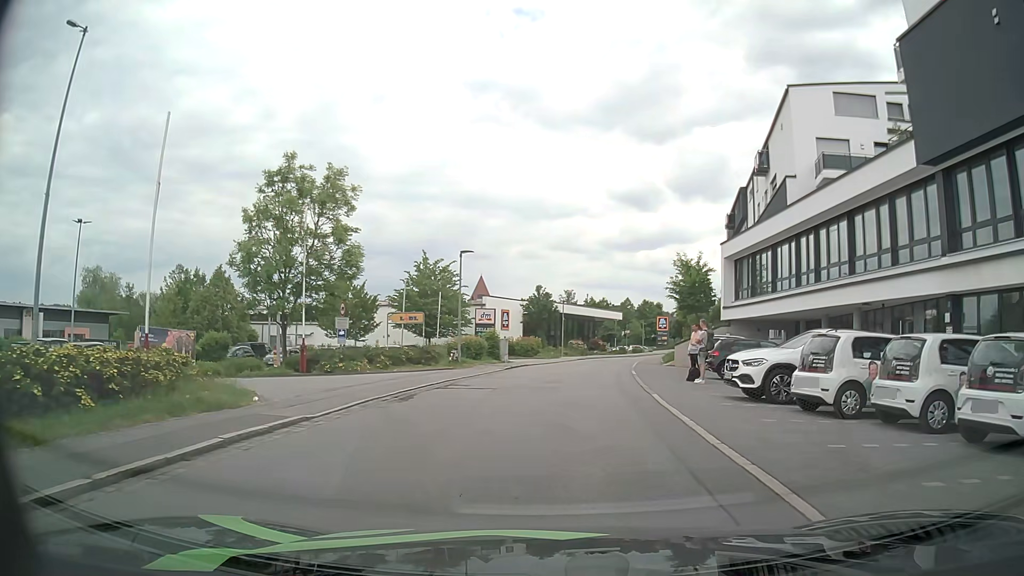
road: residential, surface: asphalt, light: Day
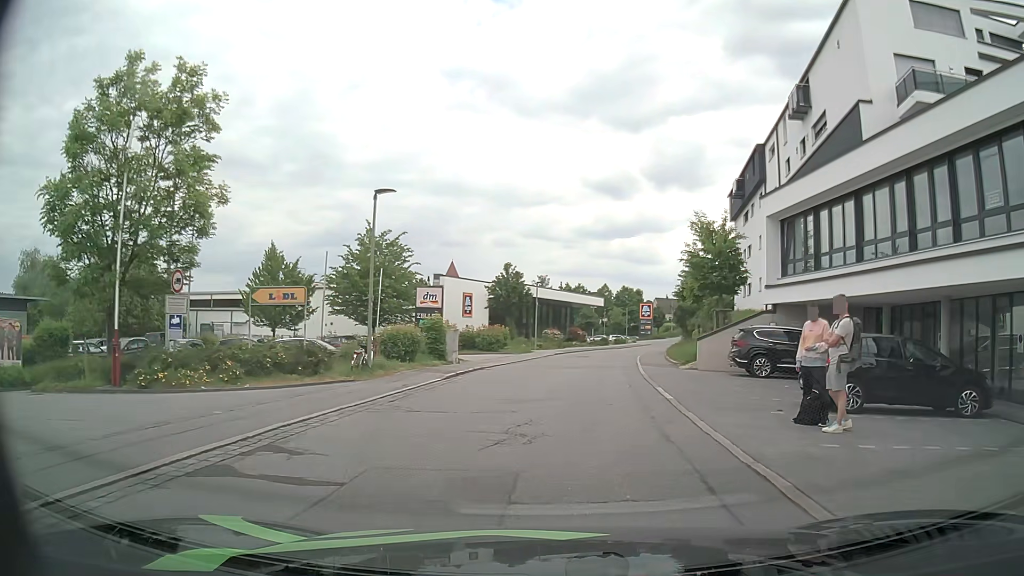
(+0.2, +11.3) m; +2°
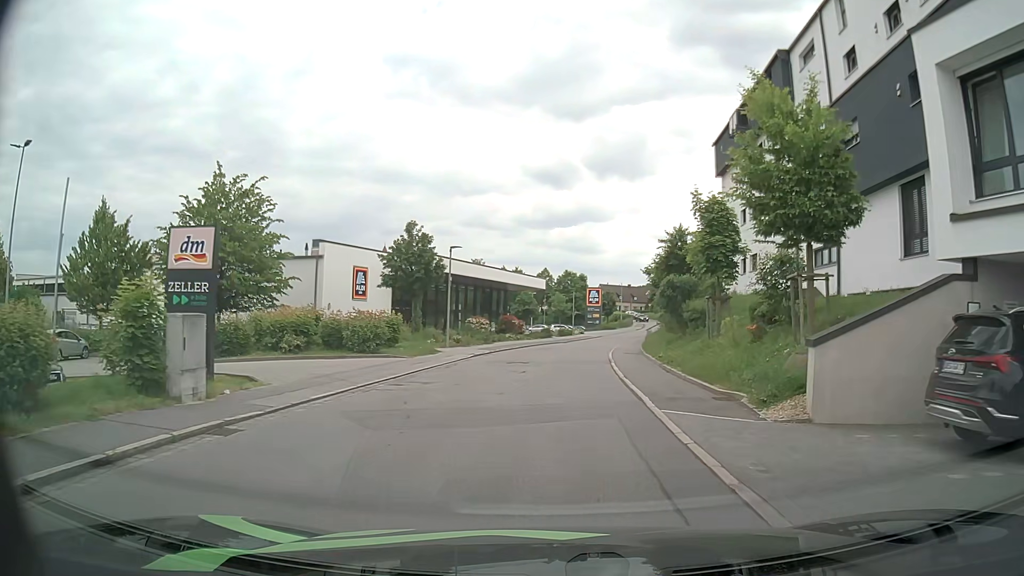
(+1.0, +16.1) m; +6°
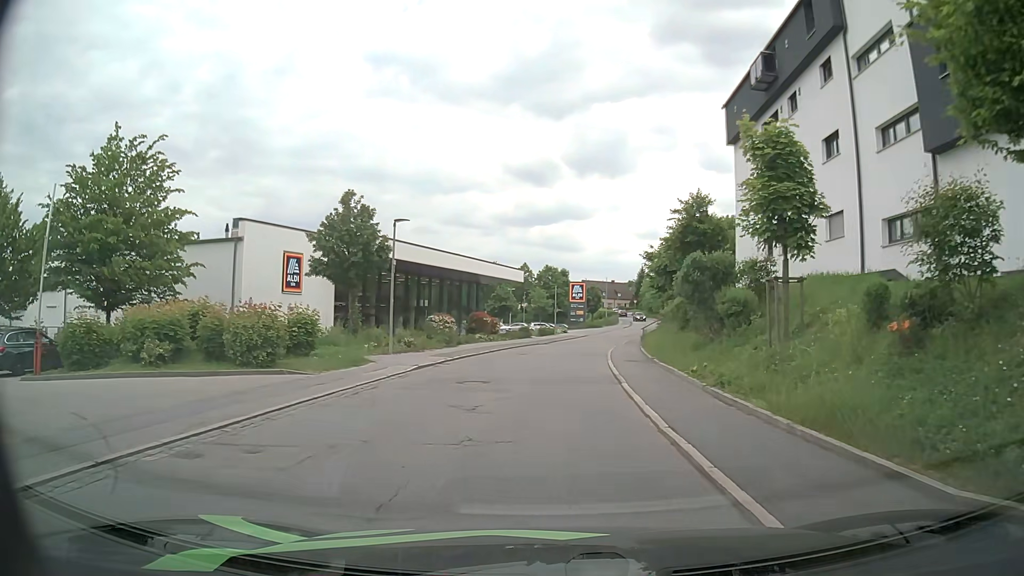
(0.0, +8.5) m; +1°
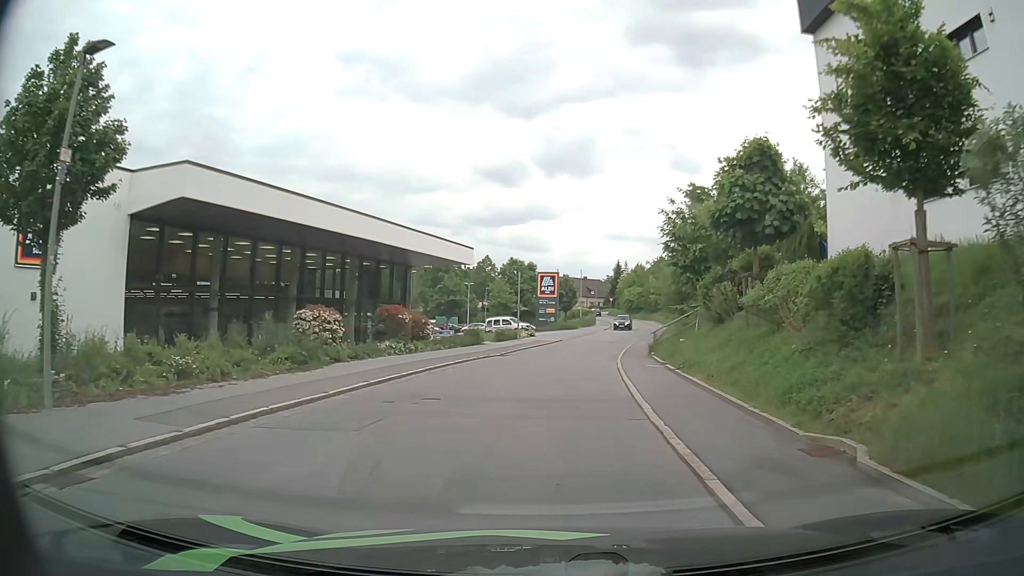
(+0.4, +17.5) m; +3°
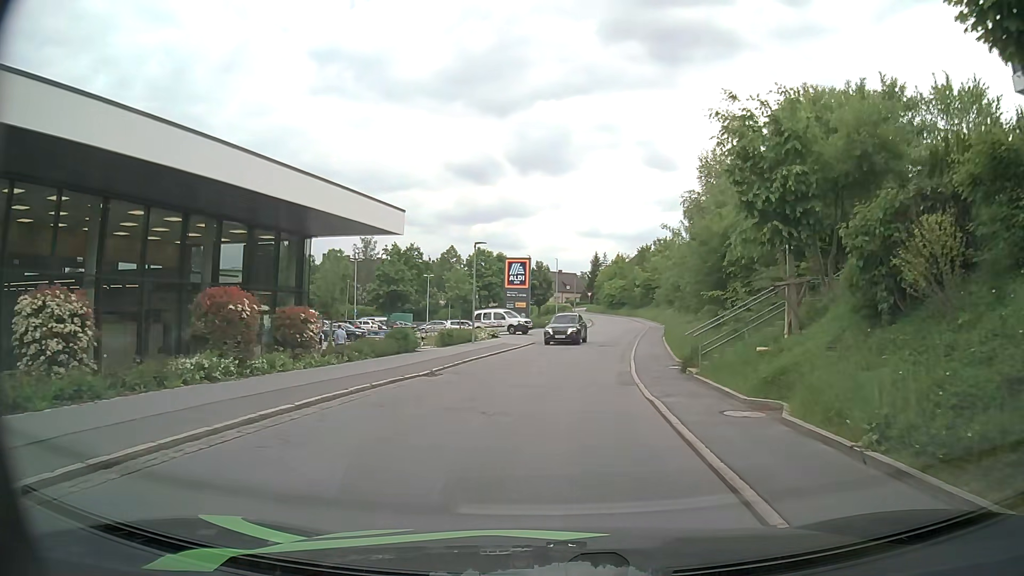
(+0.2, +13.3) m; +1°
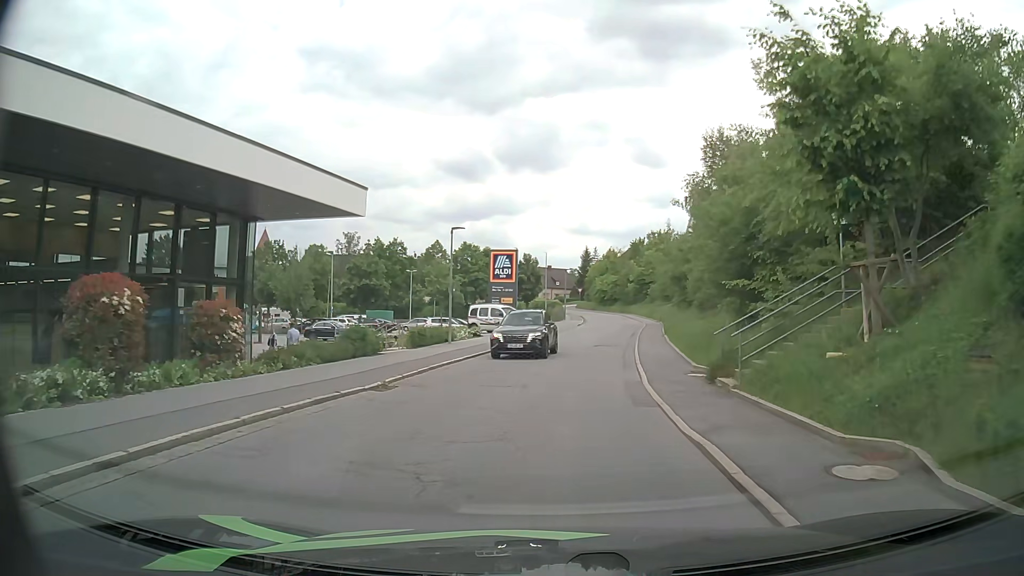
(+0.1, +4.4) m; +1°
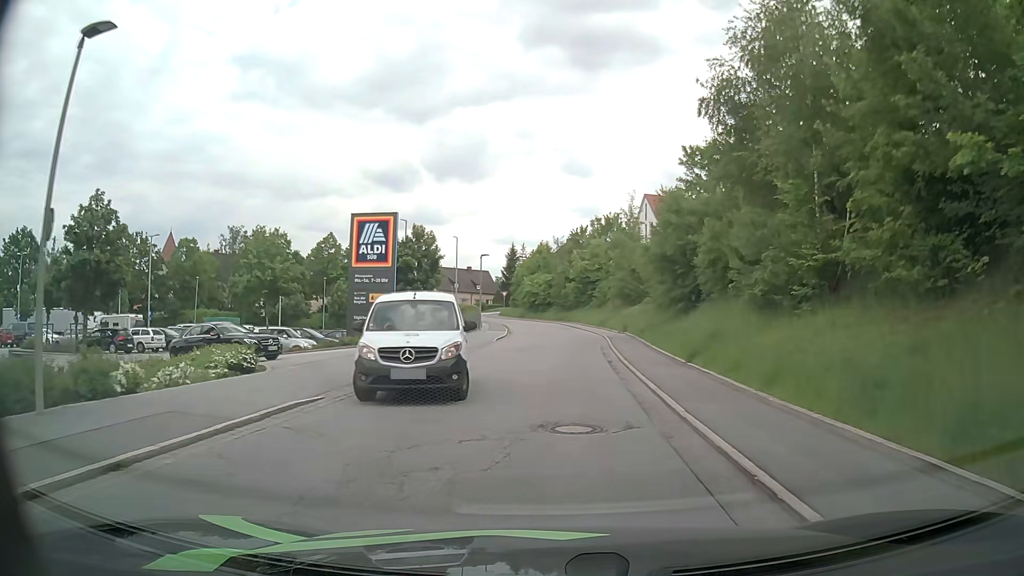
(+1.2, +22.2) m; +7°
(0, +10) (+1, +20) (+1, +30) (+1, +40) (+1, +50) (0, +60) (-1, +70) (-4, +79) (-8, +89) (-12, +98) m
